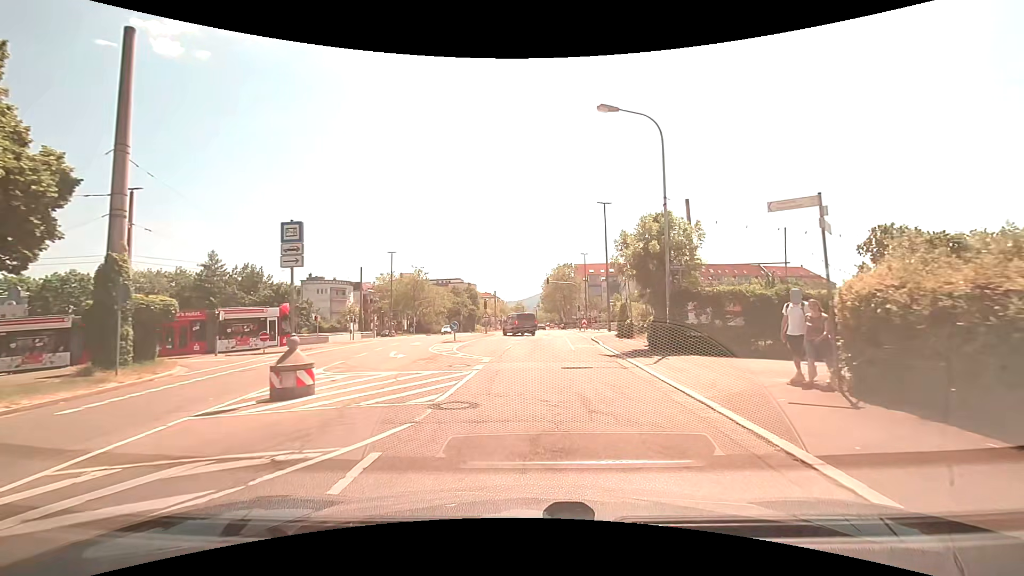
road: tertiary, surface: asphalt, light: Day
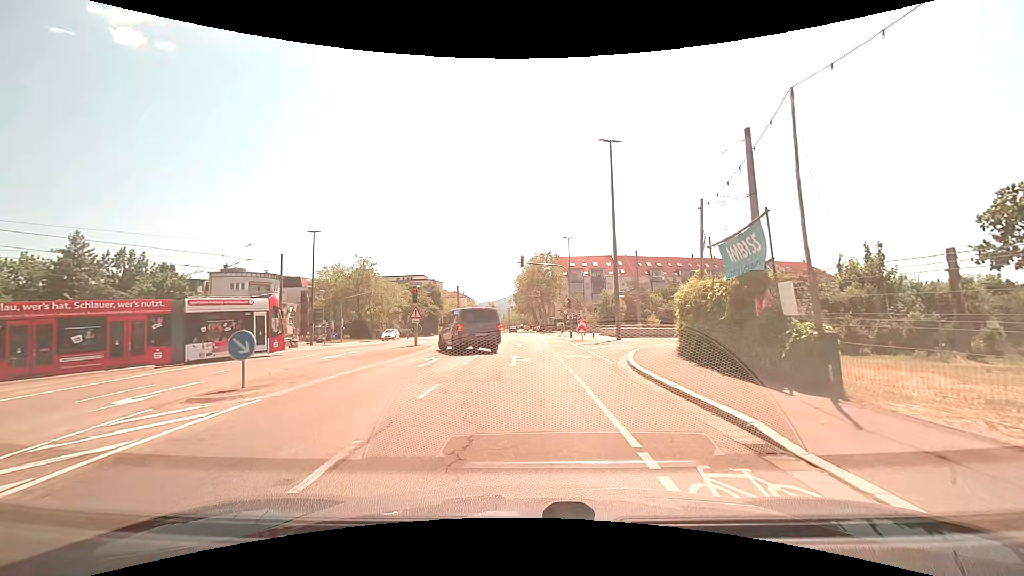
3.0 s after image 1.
(+0.8, +20.2) m; +3°
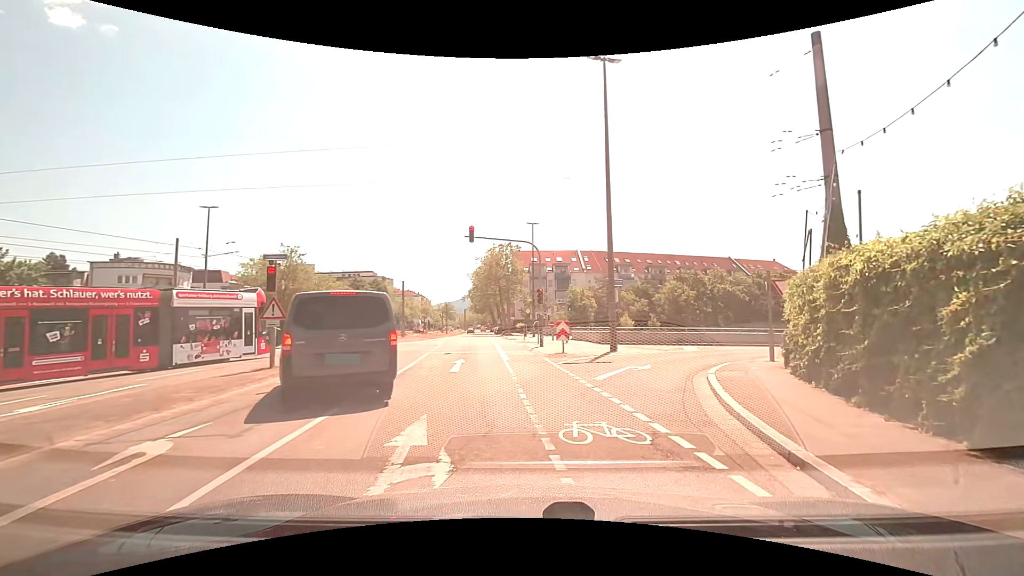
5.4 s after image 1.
(+0.3, +11.9) m; +5°
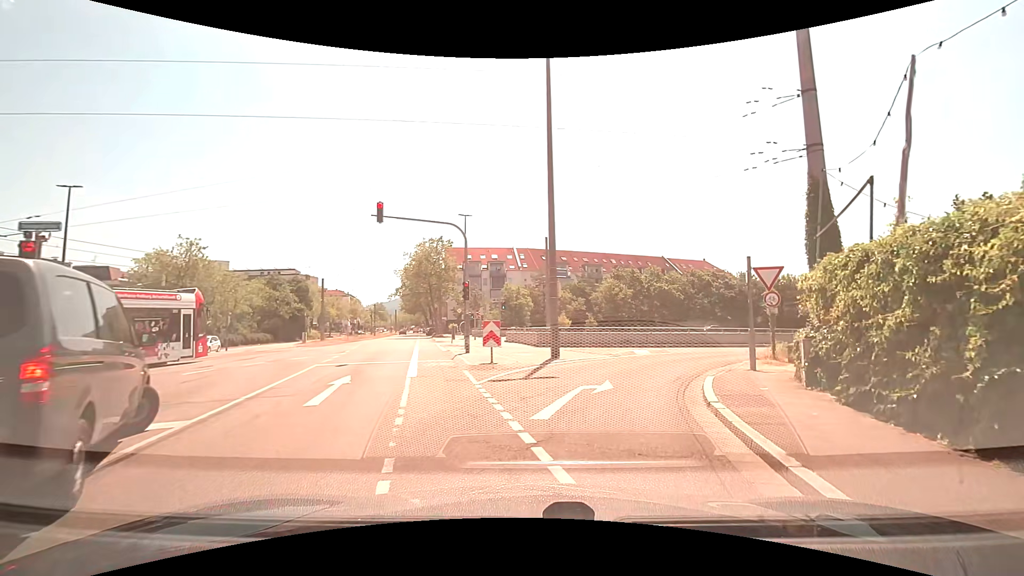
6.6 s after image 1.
(+0.3, +4.8) m; +8°
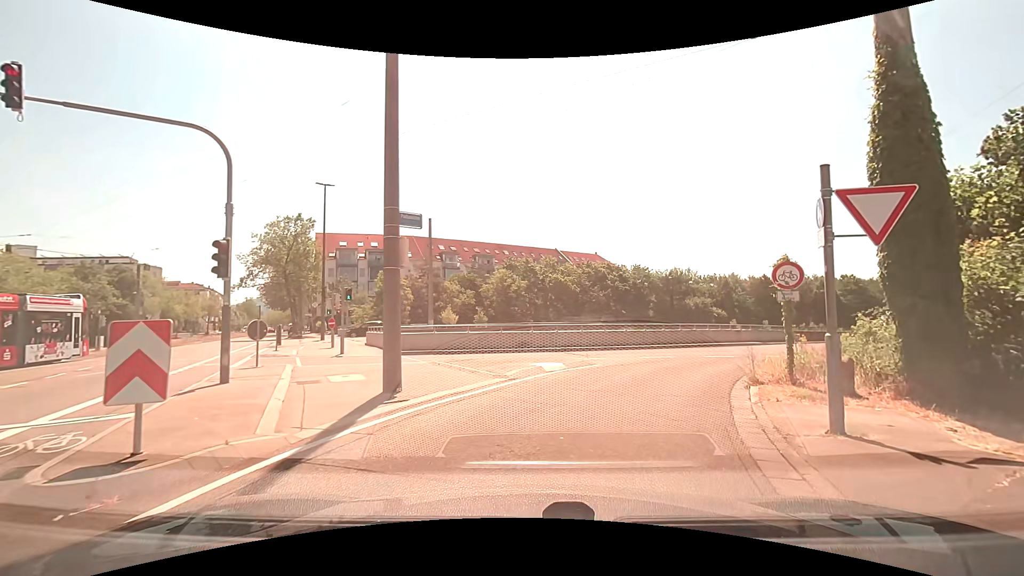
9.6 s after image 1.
(+1.0, +9.5) m; +11°
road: tertiary_link
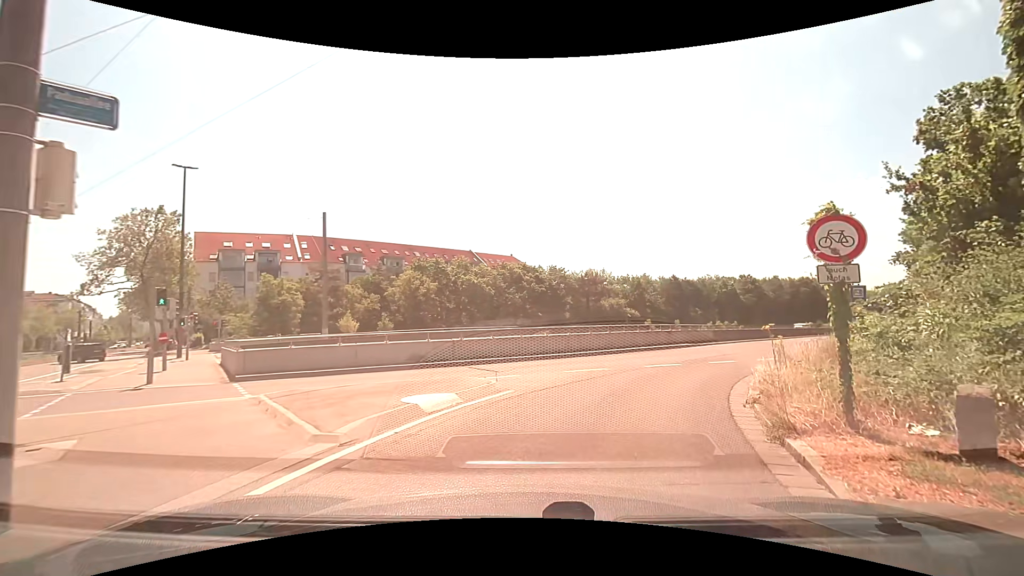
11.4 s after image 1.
(+0.5, +5.3) m; +10°
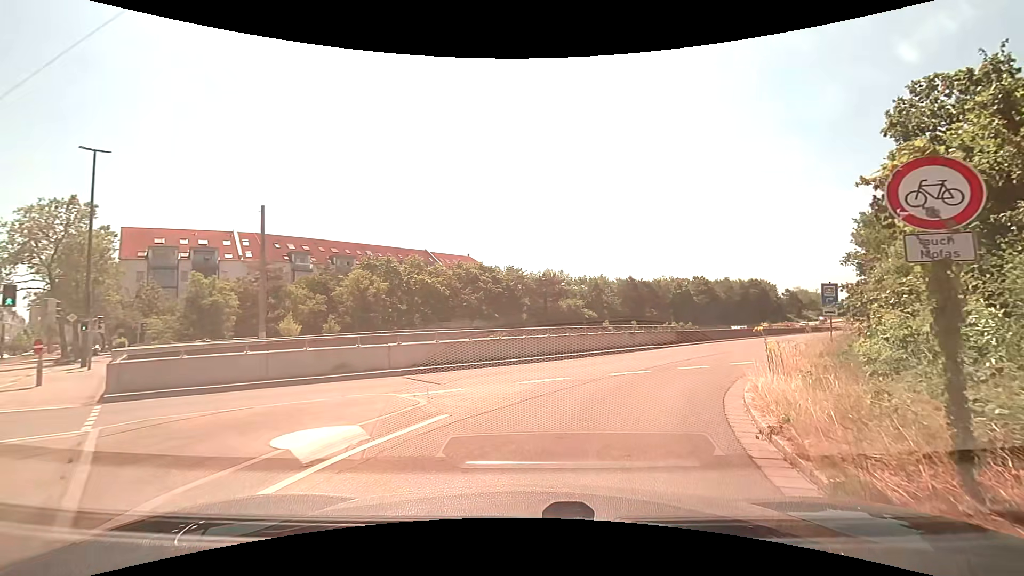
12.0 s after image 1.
(+0.1, +2.5) m; +4°
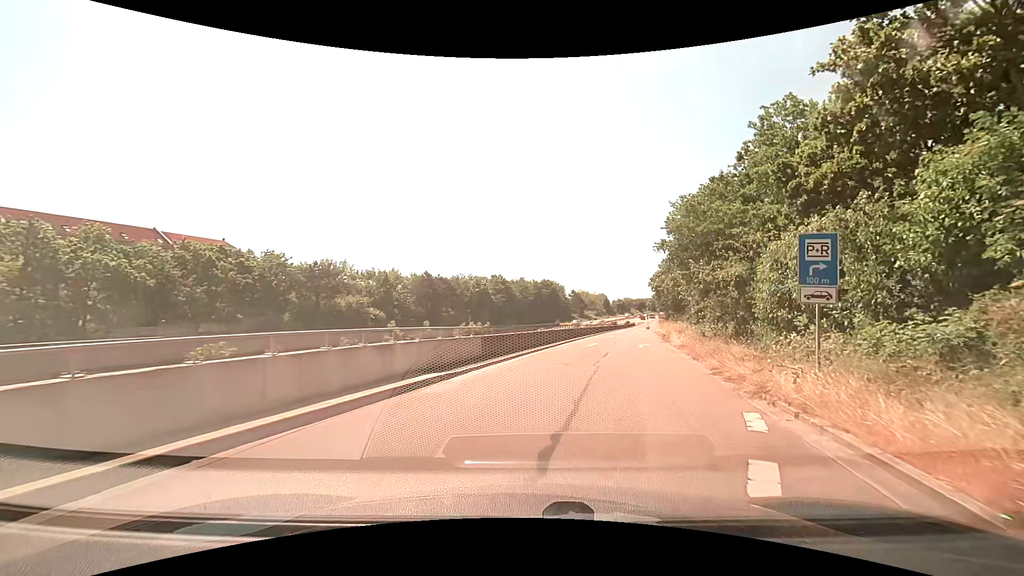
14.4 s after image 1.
(+3.1, +15.0) m; +22°
